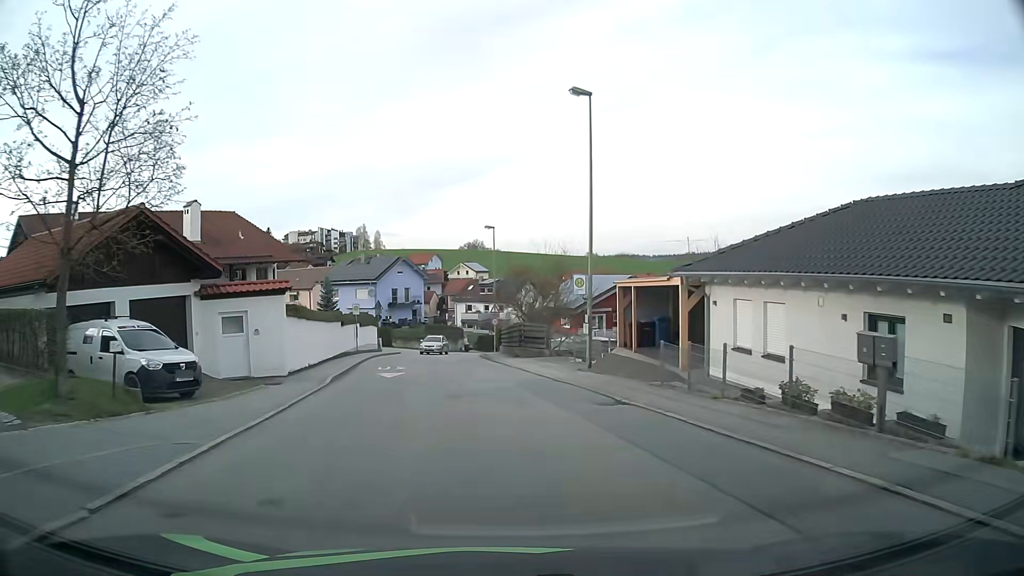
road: residential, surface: asphalt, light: Day
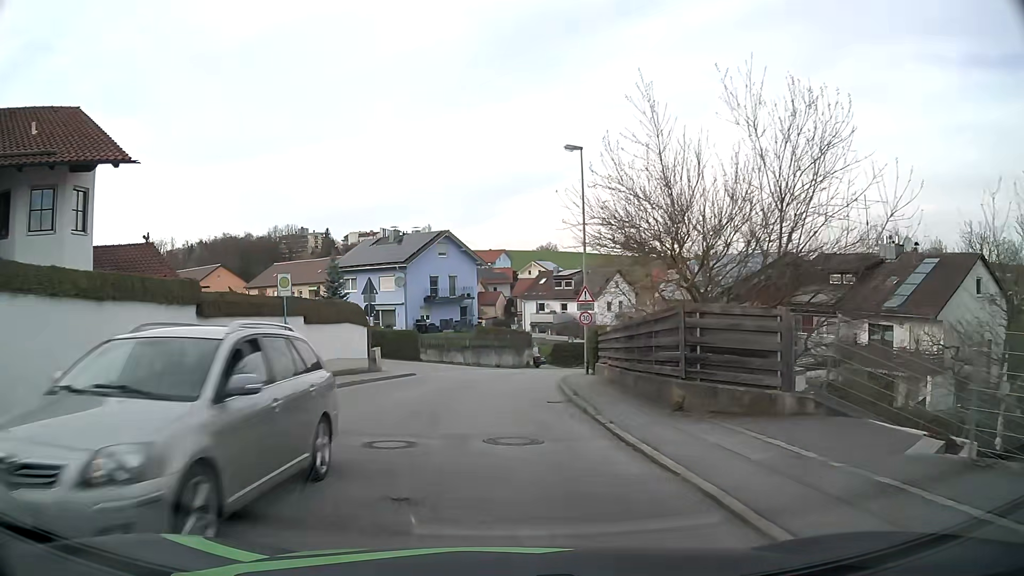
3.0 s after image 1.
(-1.2, +24.4) m; -7°
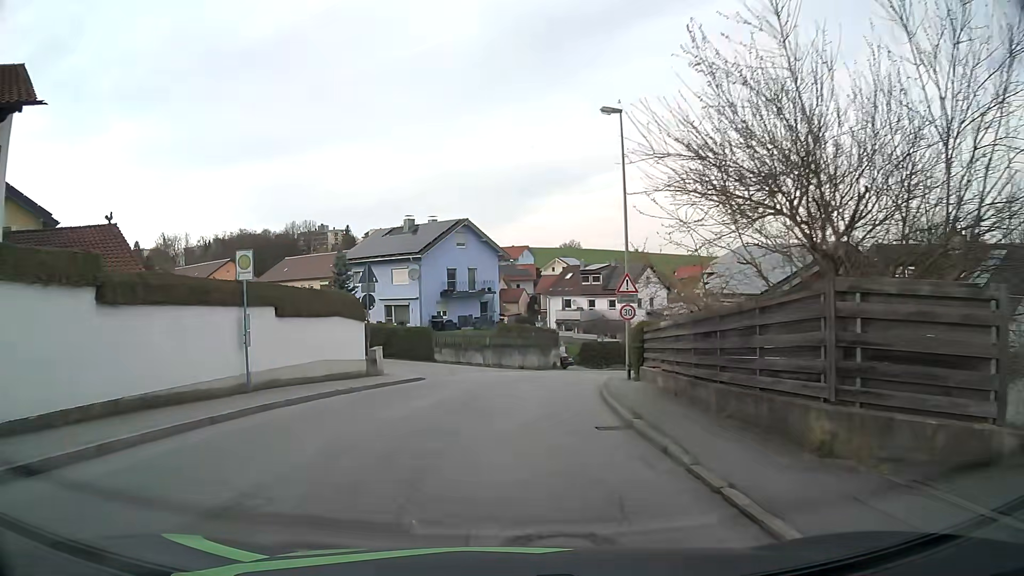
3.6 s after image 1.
(-0.1, +4.8) m; -2°
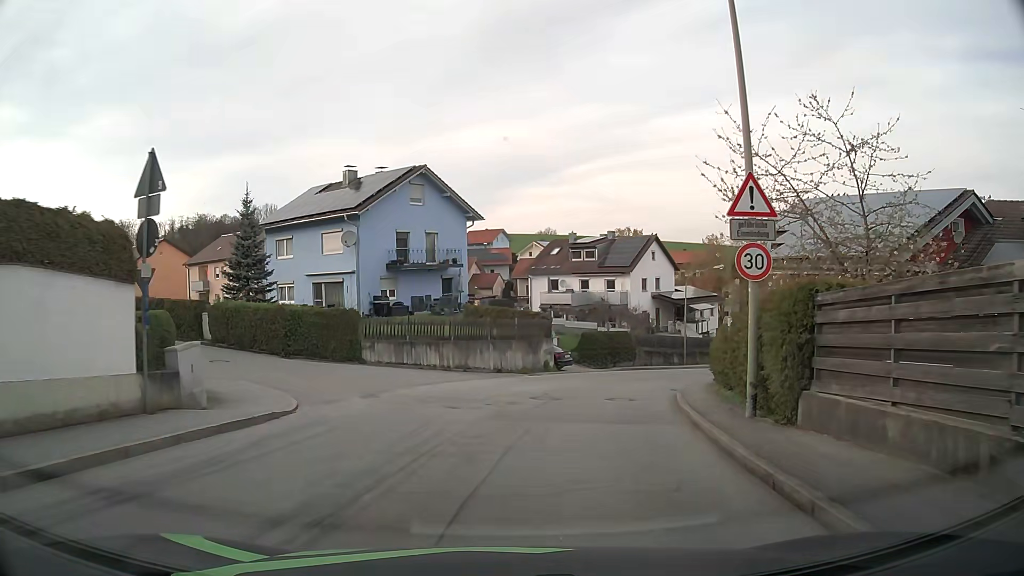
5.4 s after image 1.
(+0.1, +14.2) m; +2°
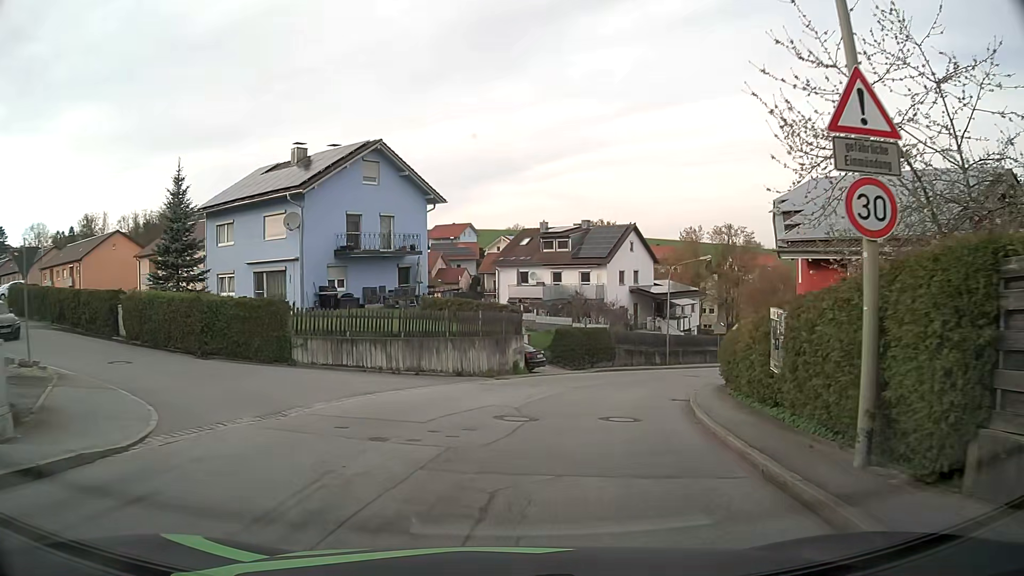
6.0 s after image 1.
(+0.1, +4.6) m; +2°
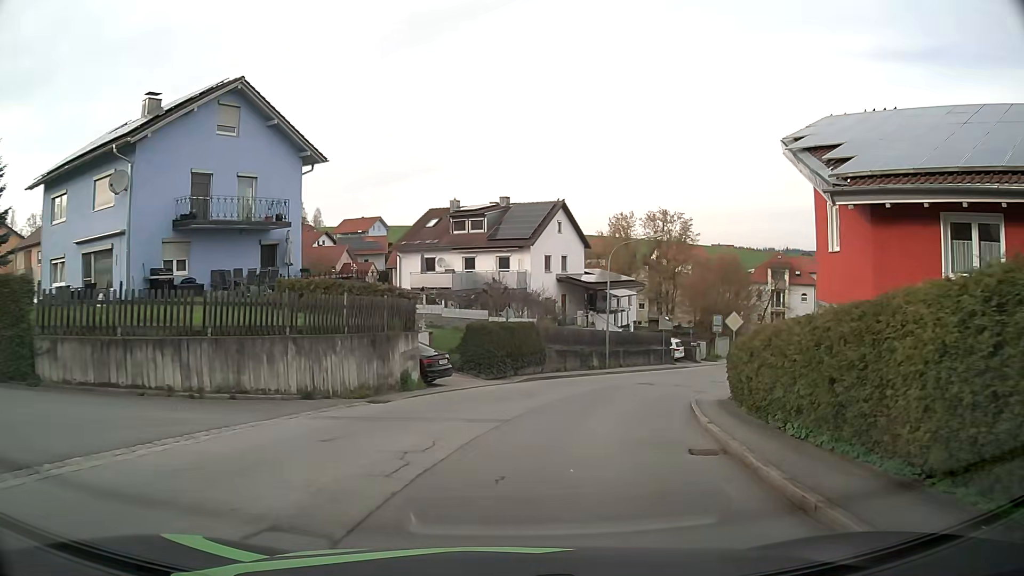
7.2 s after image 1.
(+0.6, +9.0) m; +7°
